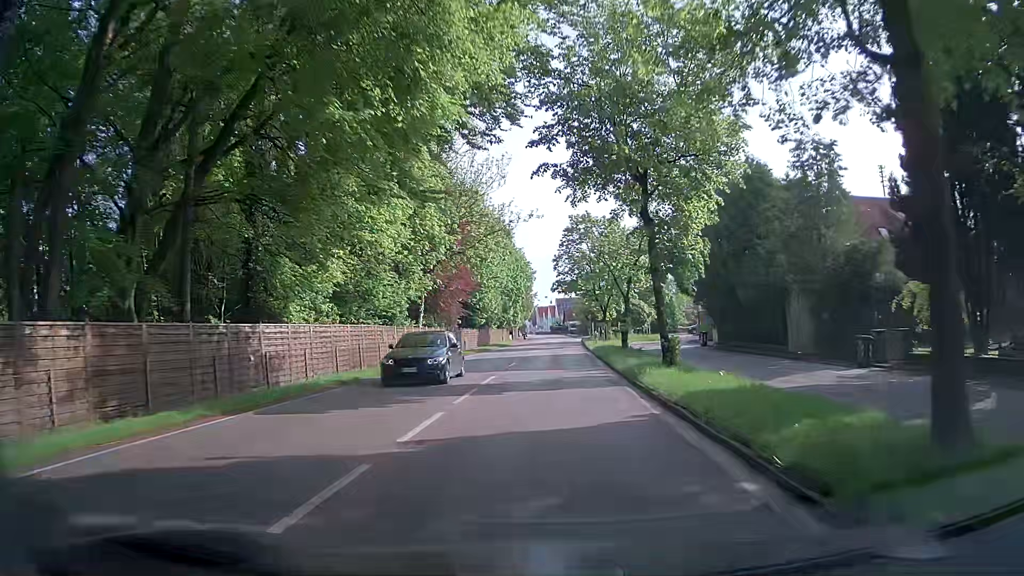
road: secondary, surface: asphalt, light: Day
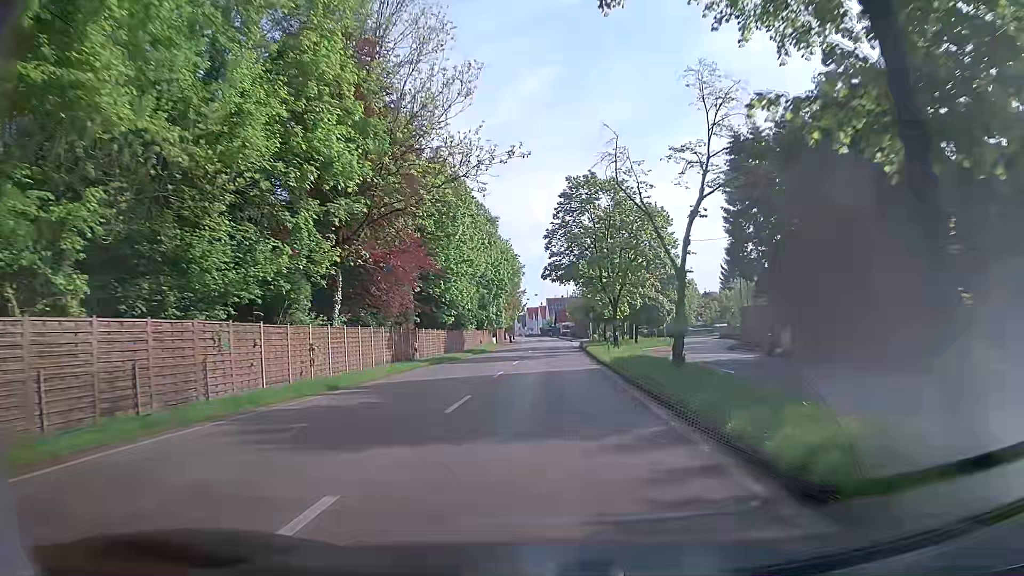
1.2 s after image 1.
(0.0, +14.9) m; +2°
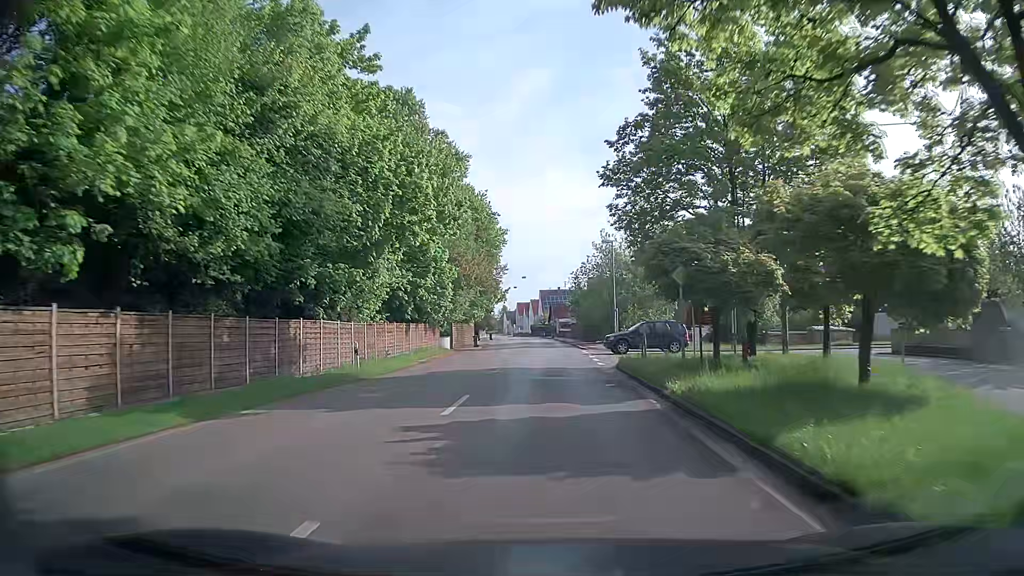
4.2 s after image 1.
(-0.4, +37.0) m; -1°
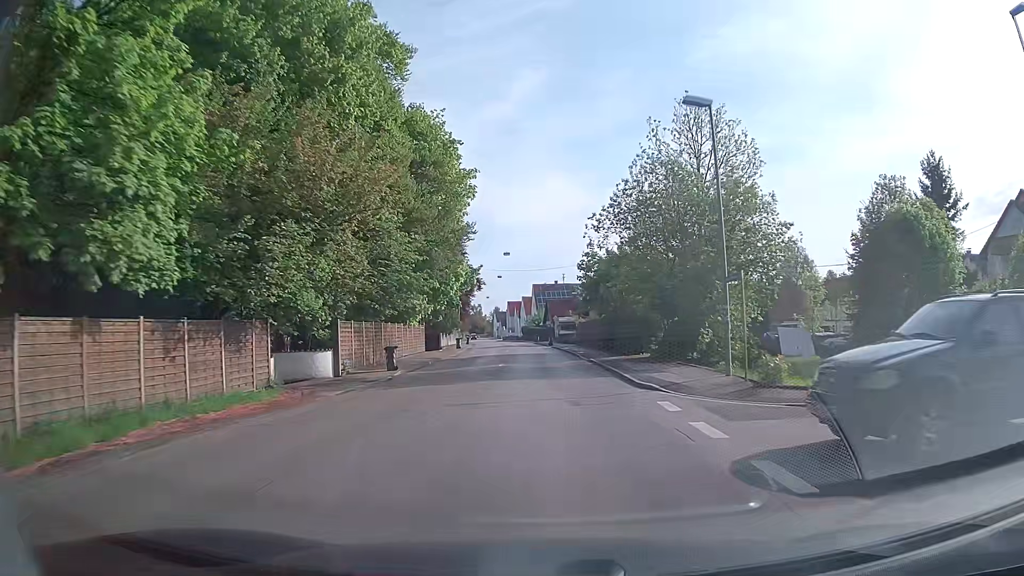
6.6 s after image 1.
(+0.3, +29.2) m; +1°
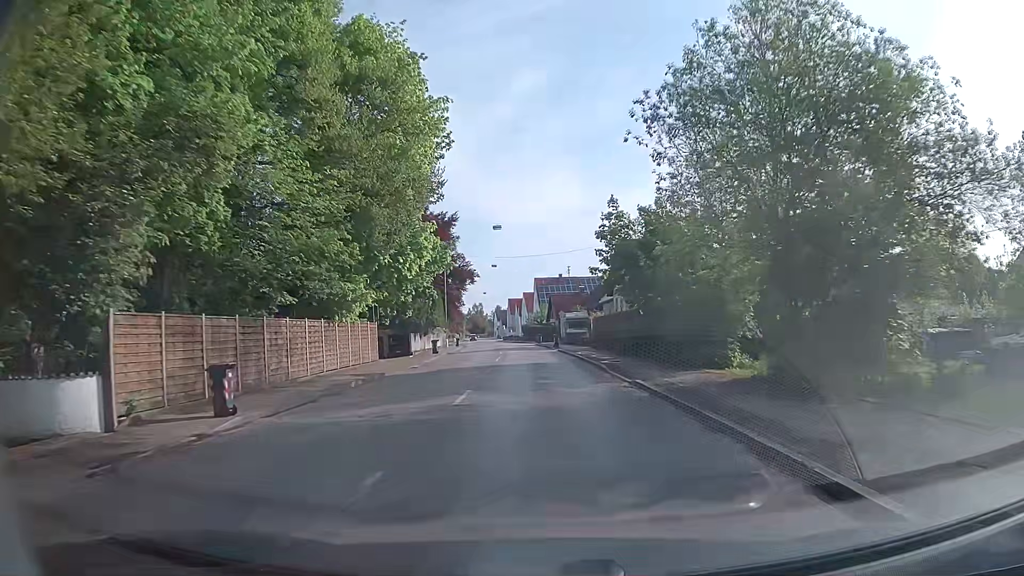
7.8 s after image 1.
(0.0, +14.4) m; 0°
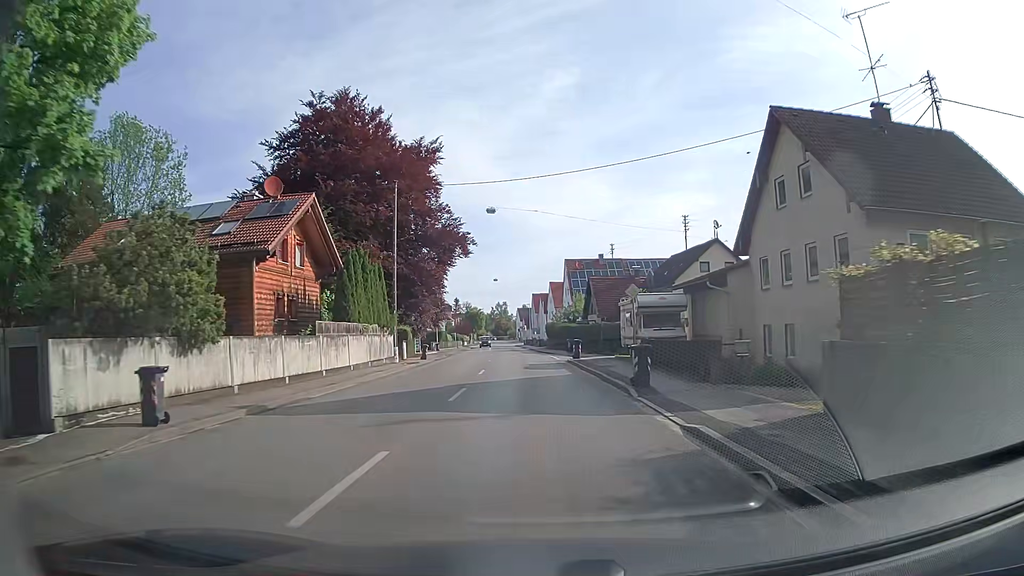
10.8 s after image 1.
(-0.6, +35.6) m; -2°
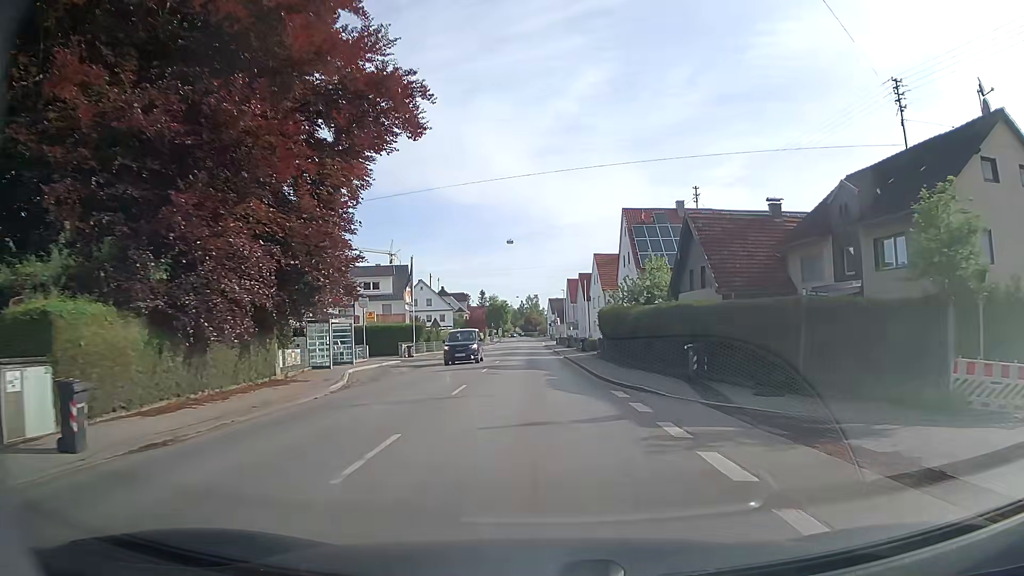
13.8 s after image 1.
(-1.1, +35.3) m; -3°
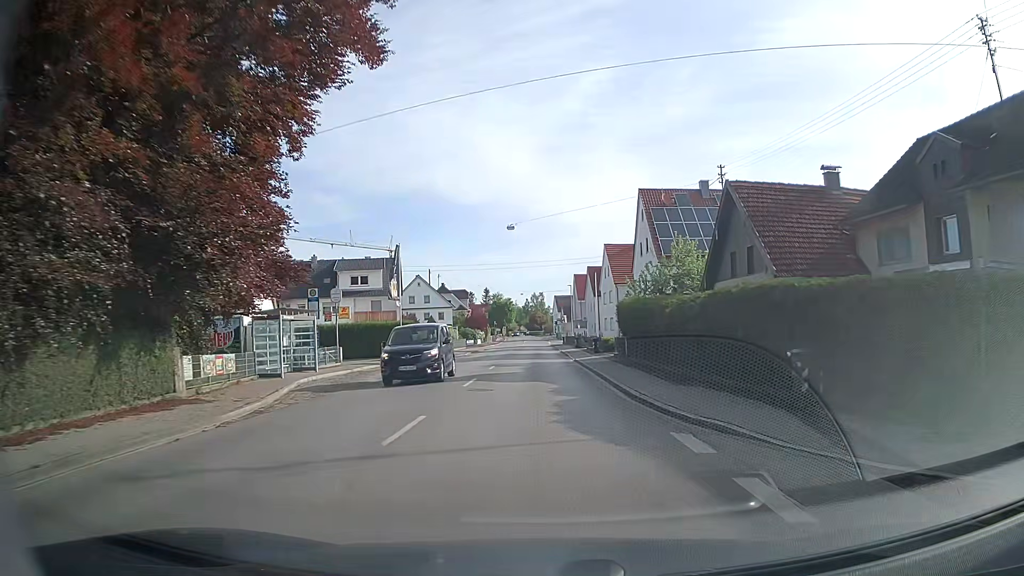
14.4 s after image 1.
(0.0, +7.1) m; -1°
(0, +10) (0, +20) (0, +30) (0, +40) (0, +50) (-1, +60) (-1, +70) (-1, +80) (-1, +90) (-1, +100) m
